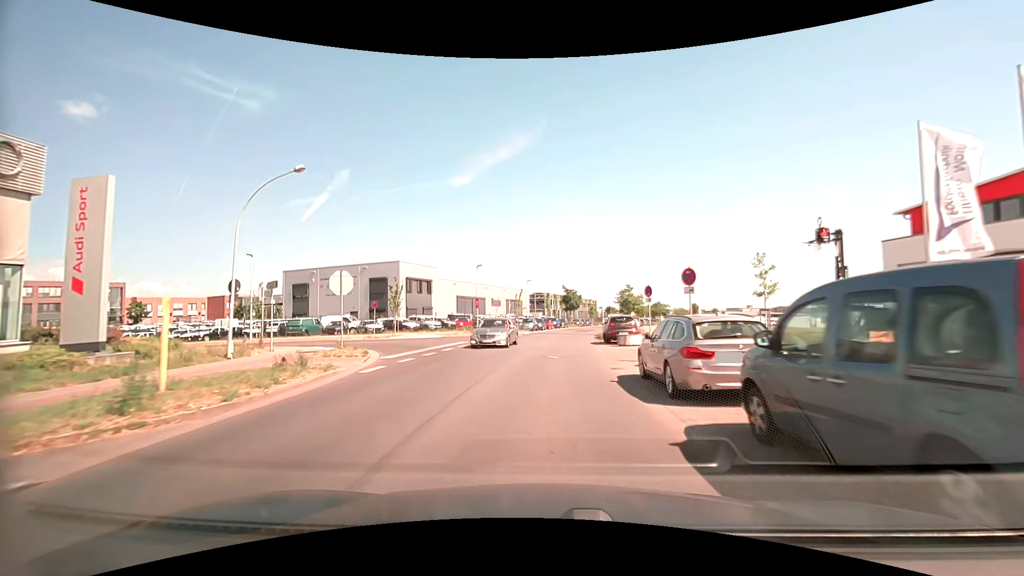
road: tertiary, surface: asphalt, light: Day
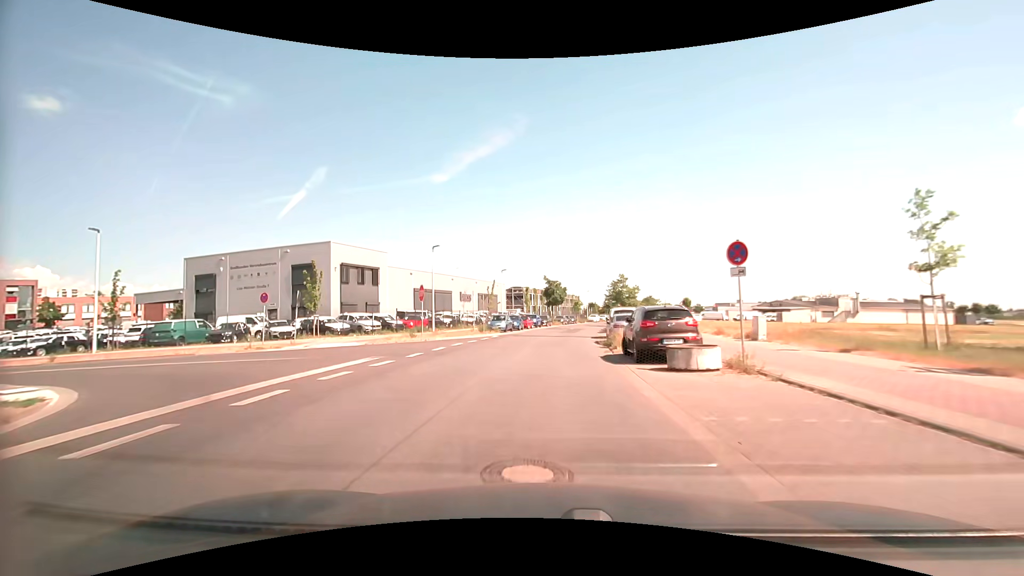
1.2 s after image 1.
(+0.2, +14.1) m; +3°
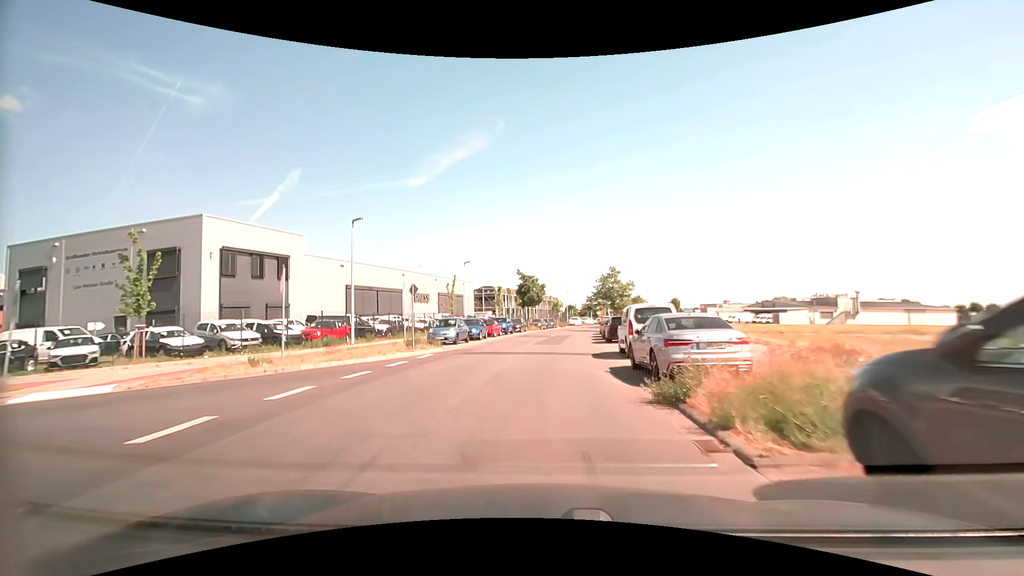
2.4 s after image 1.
(+0.3, +14.0) m; +2°
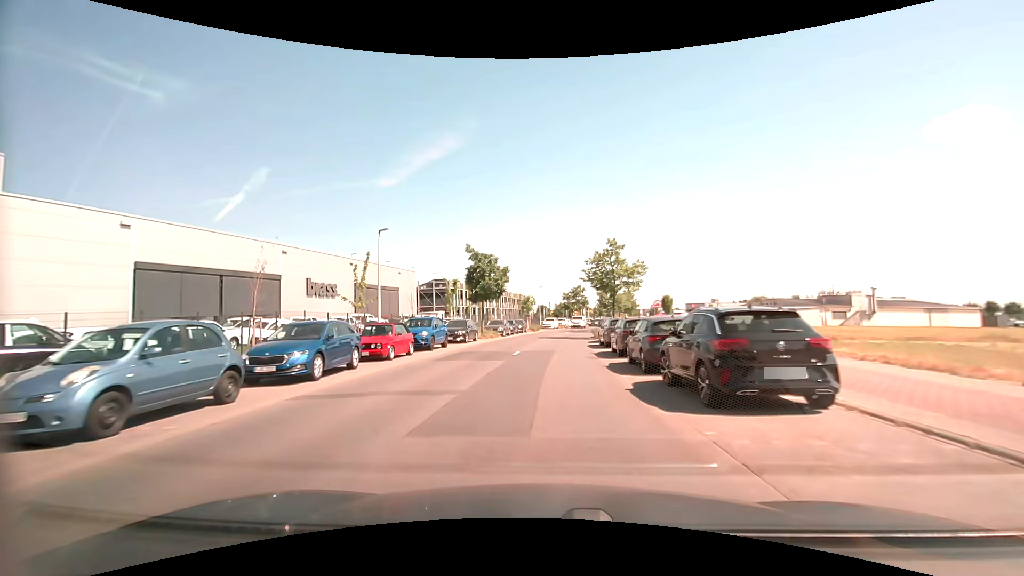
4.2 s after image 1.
(+0.7, +20.8) m; +4°
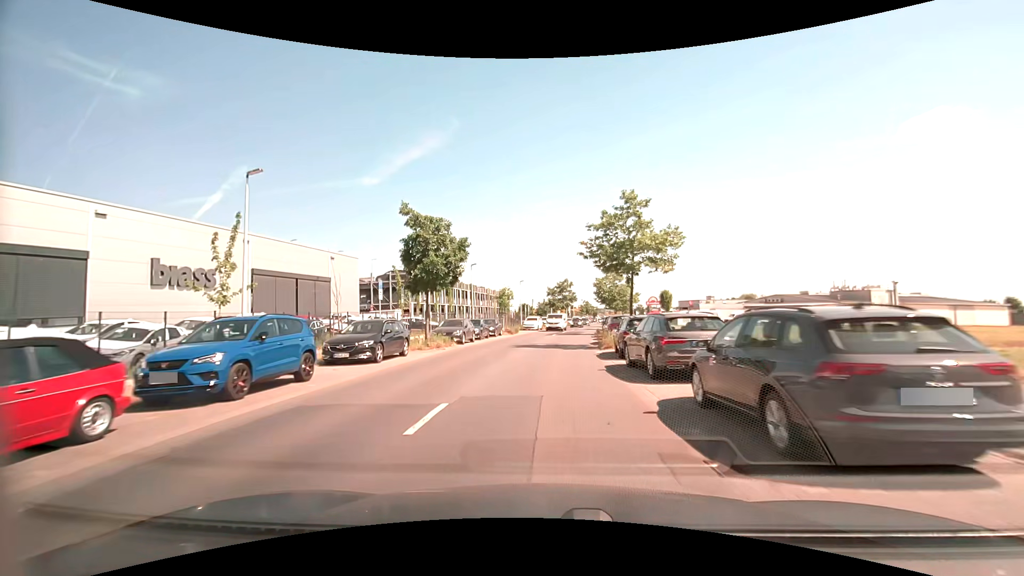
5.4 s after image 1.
(+0.2, +13.8) m; +2°
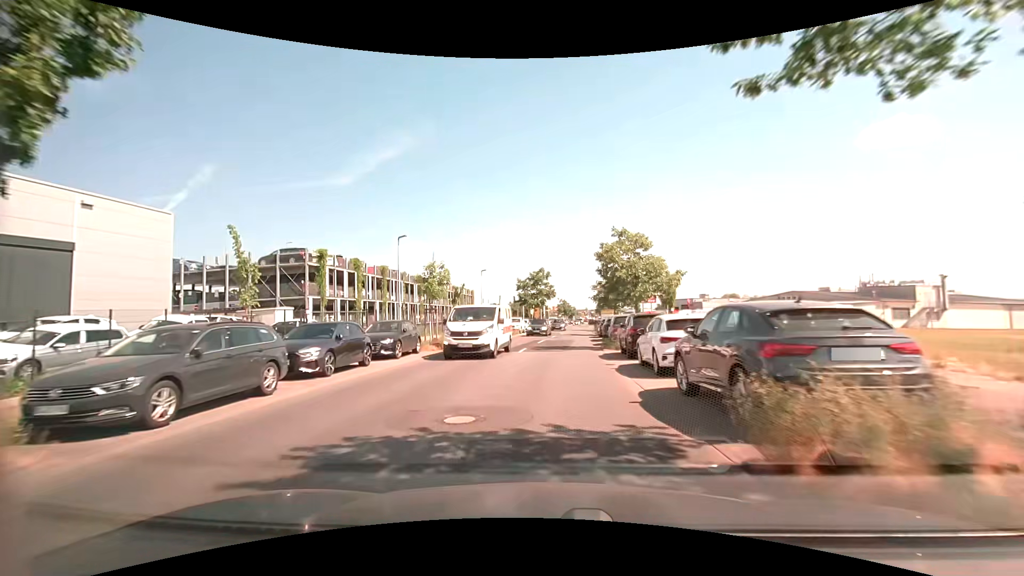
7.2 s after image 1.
(+0.5, +20.8) m; +3°
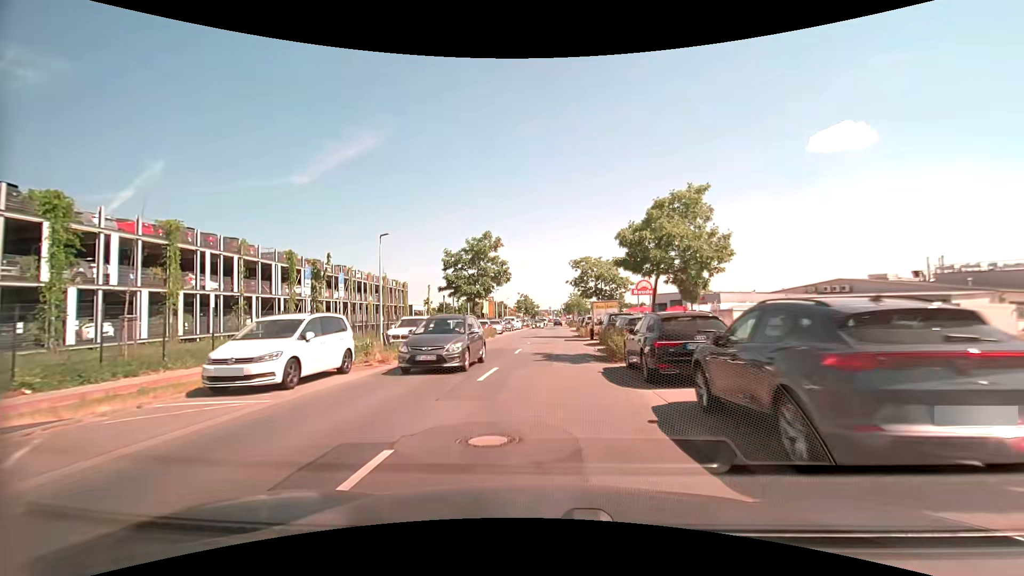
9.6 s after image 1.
(+1.2, +27.9) m; +4°
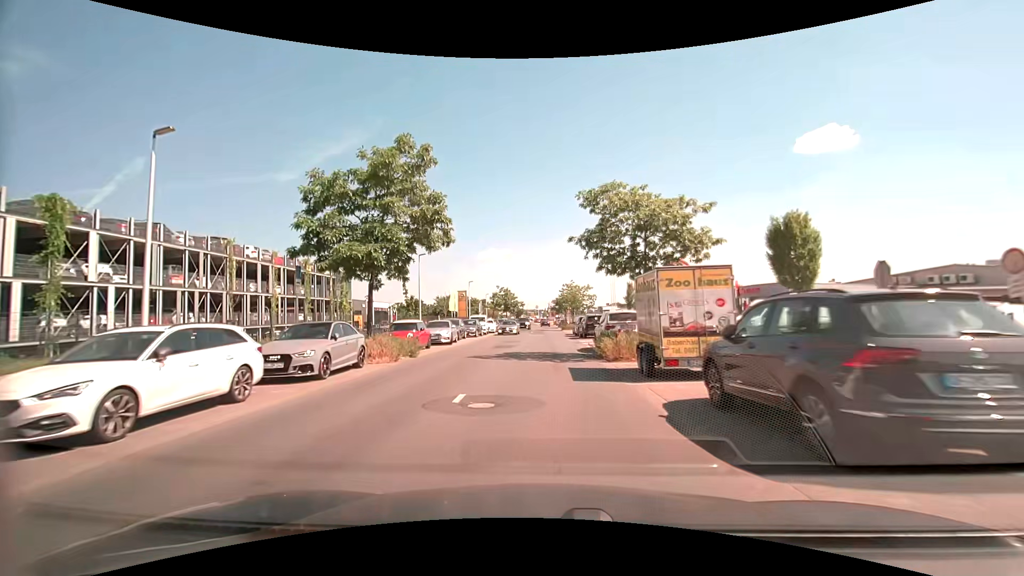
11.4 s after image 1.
(+0.5, +20.7) m; +2°
(0, +10) (0, +20) (0, +30) (0, +40) (0, +50) (0, +60) (0, +70) (0, +80) (+1, +90) (+1, +100) m
